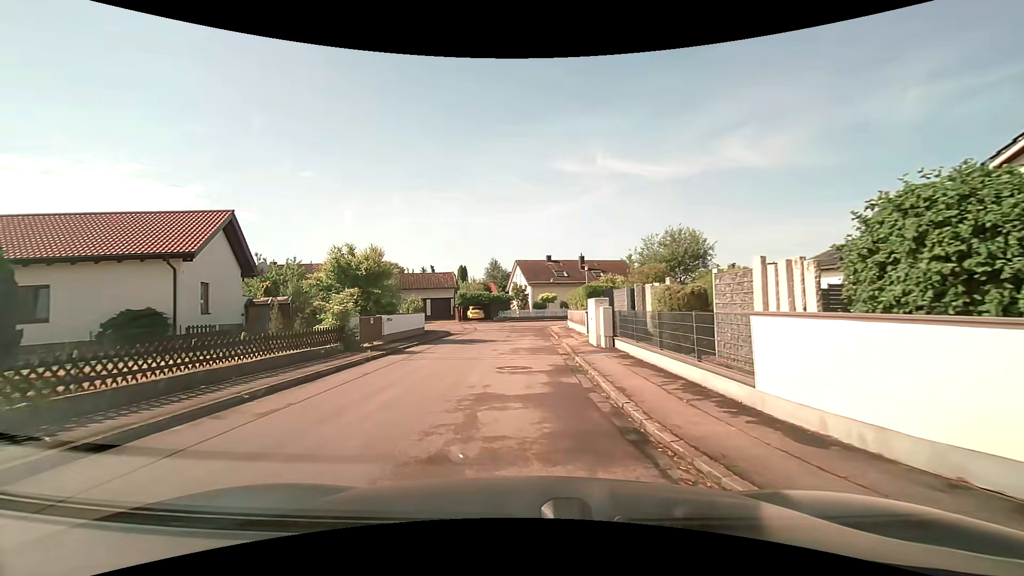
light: Day
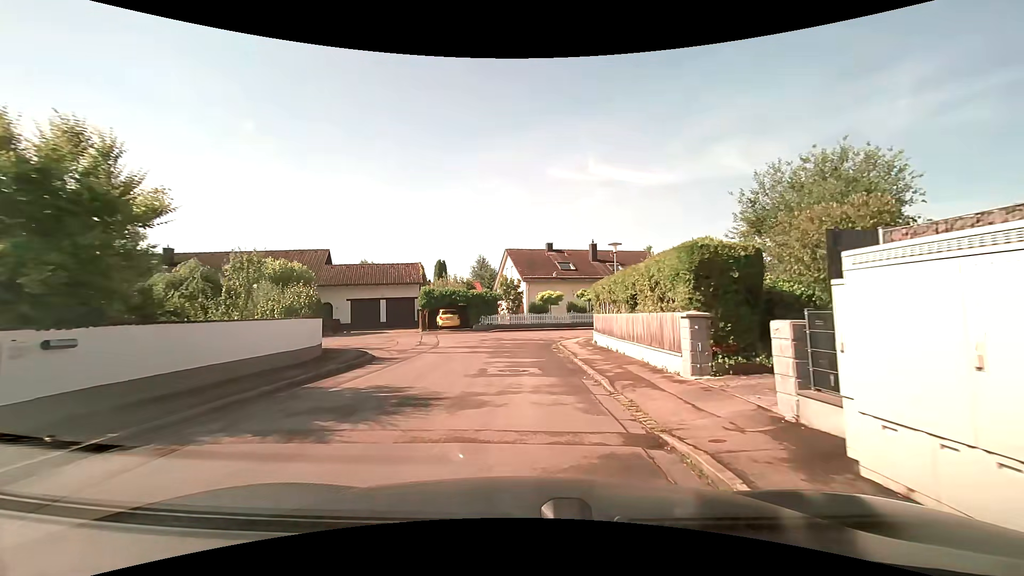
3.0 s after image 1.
(-0.6, +15.7) m; 0°
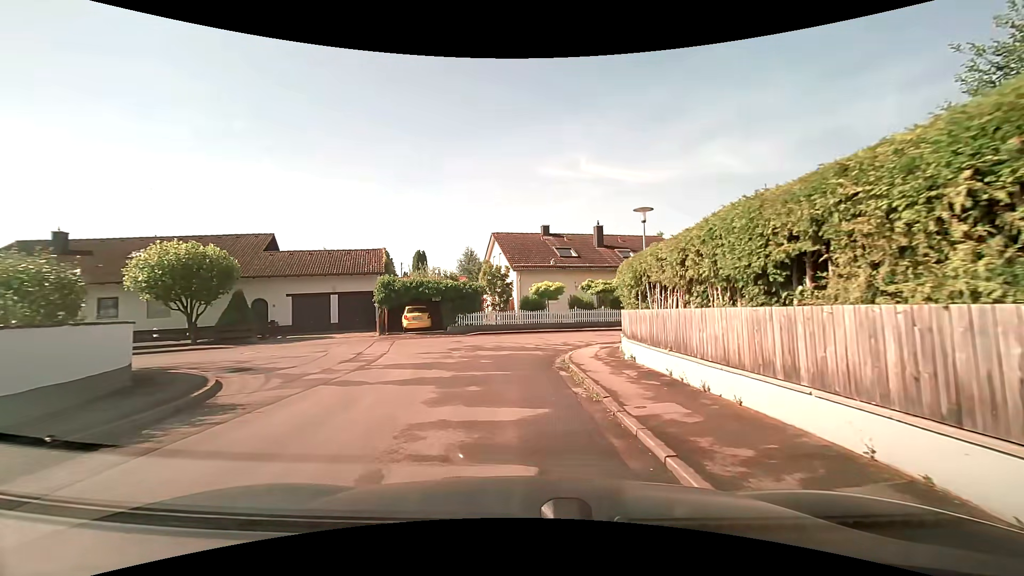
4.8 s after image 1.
(+0.1, +8.4) m; +1°
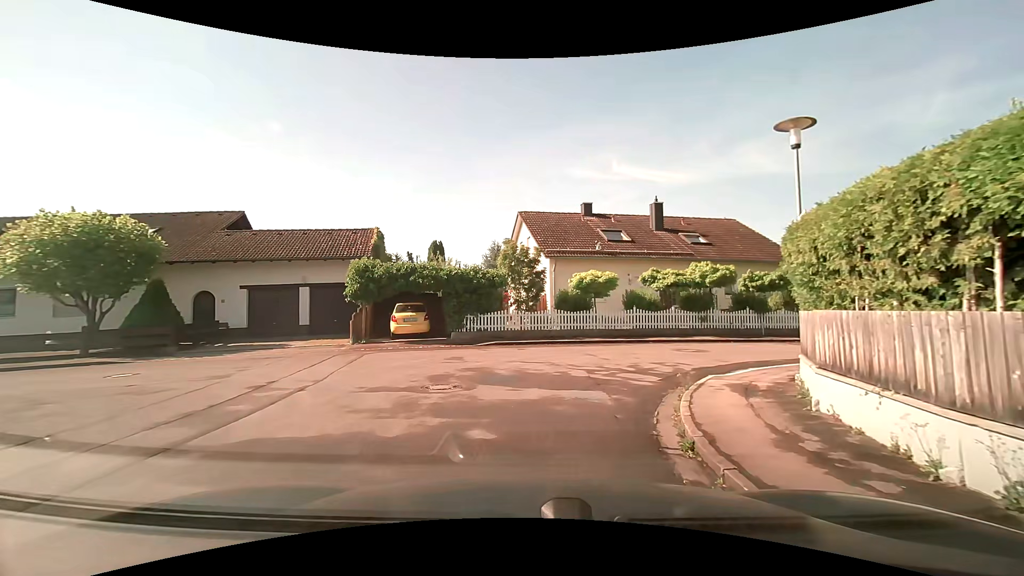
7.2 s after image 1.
(-0.3, +8.5) m; -4°
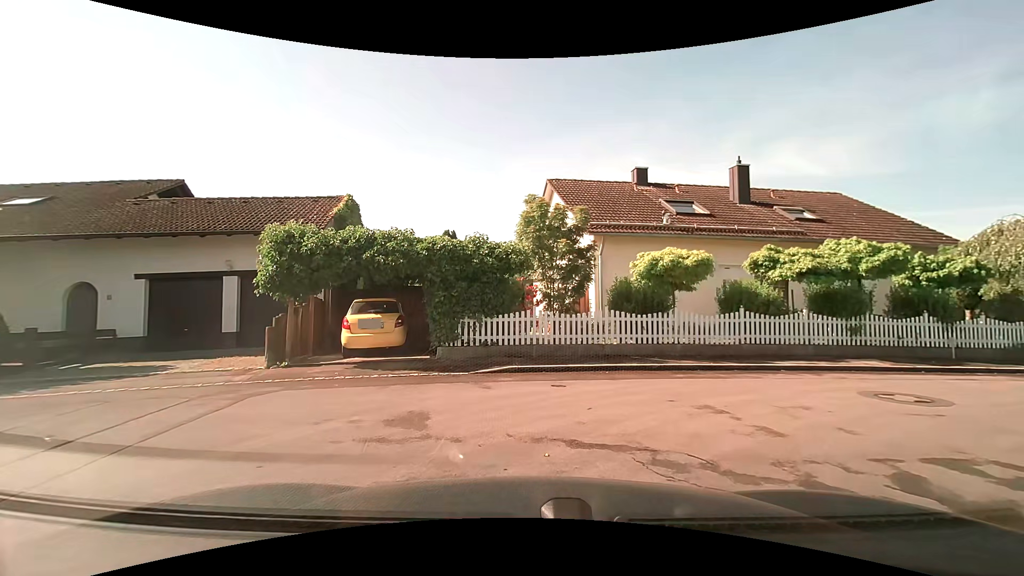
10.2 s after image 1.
(-0.2, +7.9) m; -3°
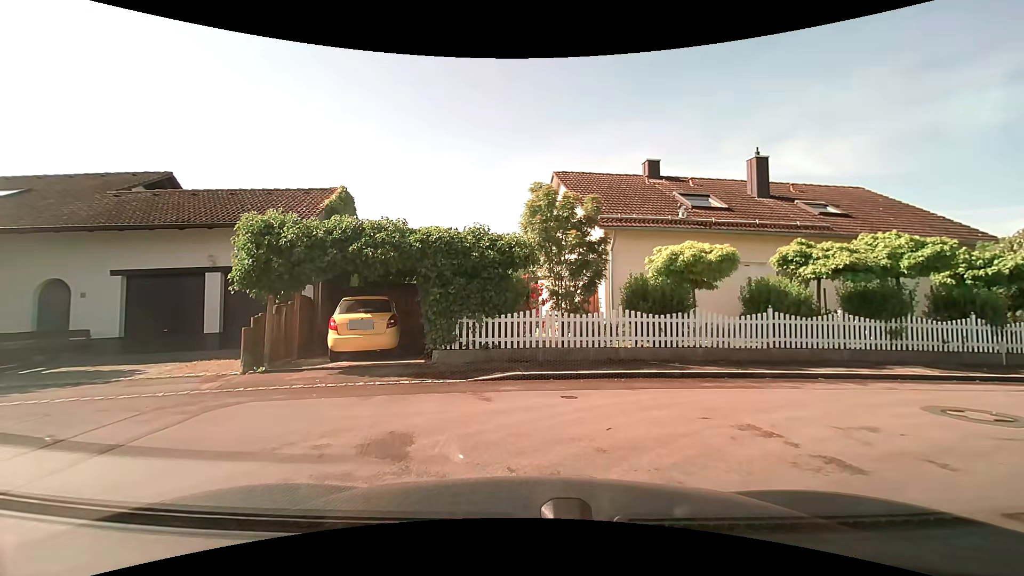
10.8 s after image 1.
(0.0, +1.1) m; 0°
